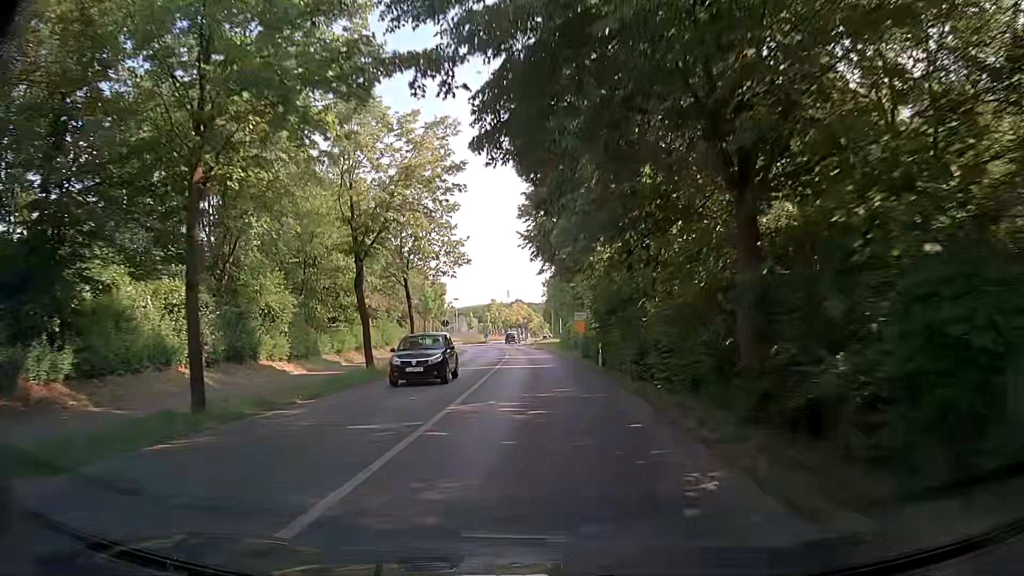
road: tertiary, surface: asphalt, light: Day
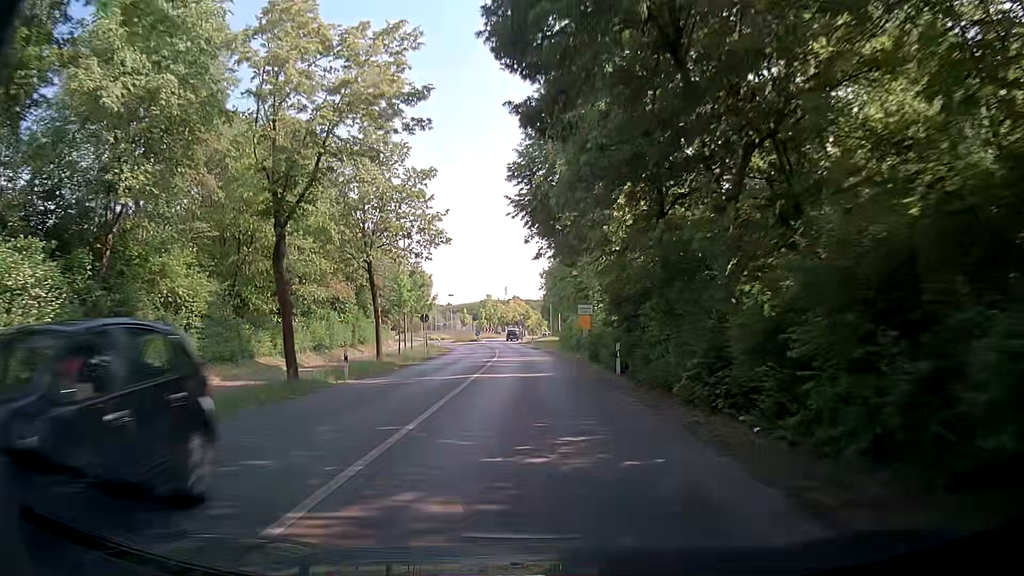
(+0.1, +8.3) m; +1°
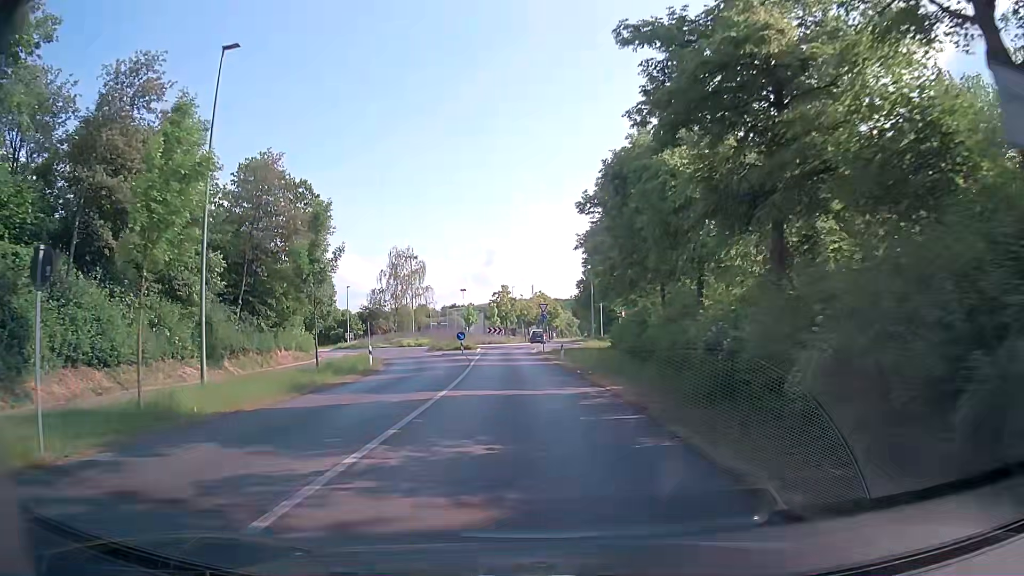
(-1.4, +37.0) m; -4°
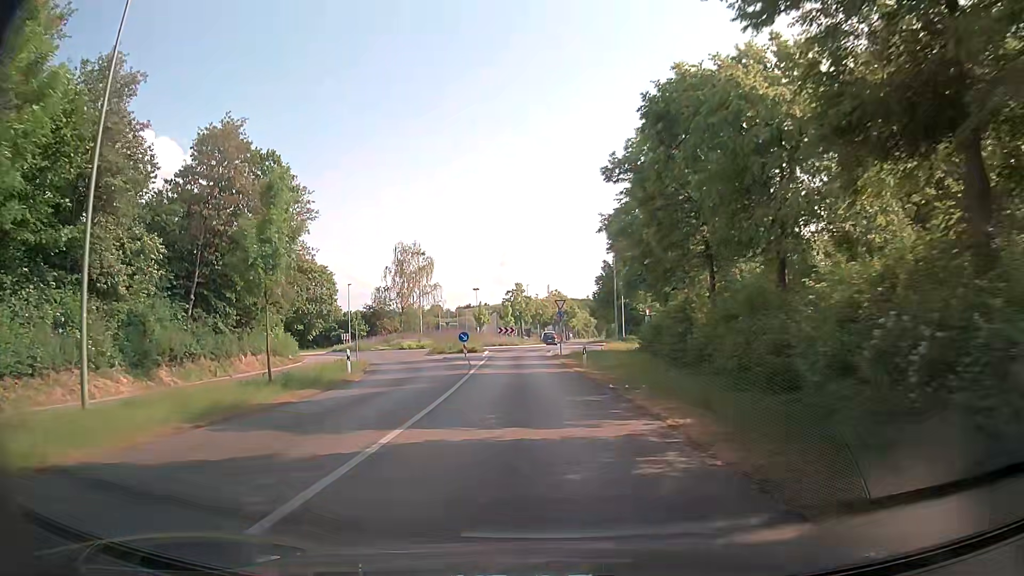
(0.0, +6.5) m; 0°
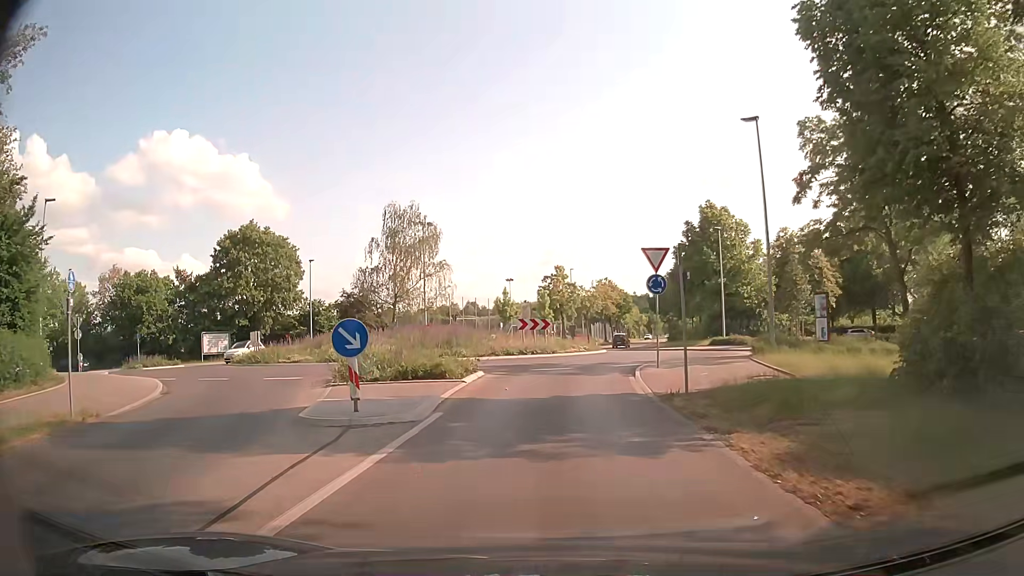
(-1.1, +27.2) m; -4°
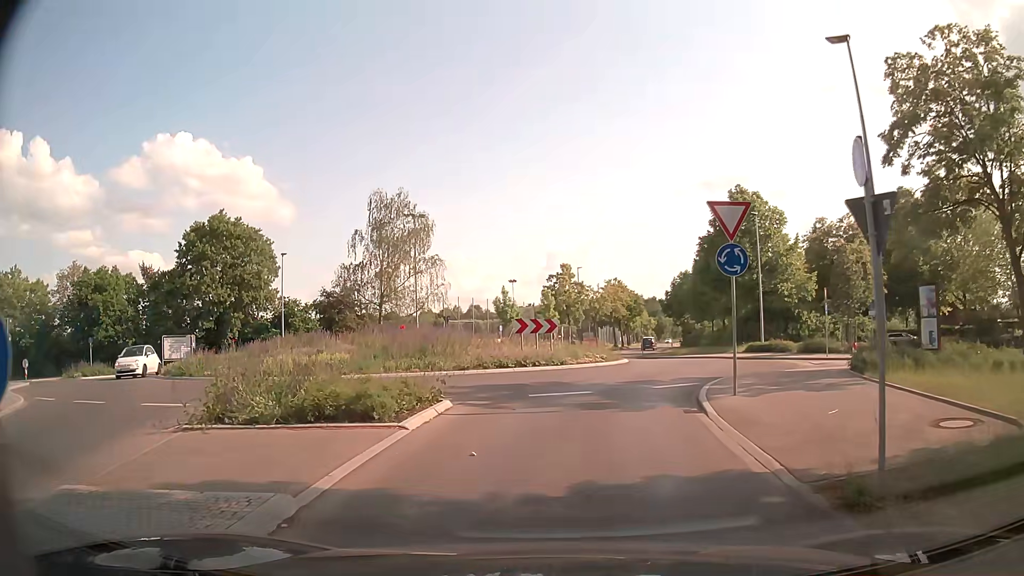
(-0.1, +7.4) m; -1°
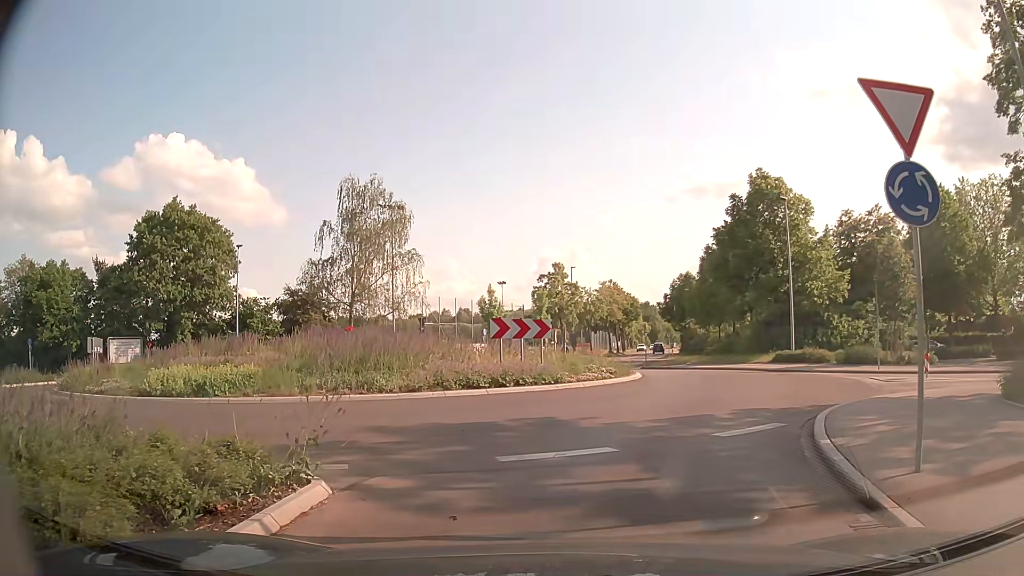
(0.0, +6.2) m; 0°
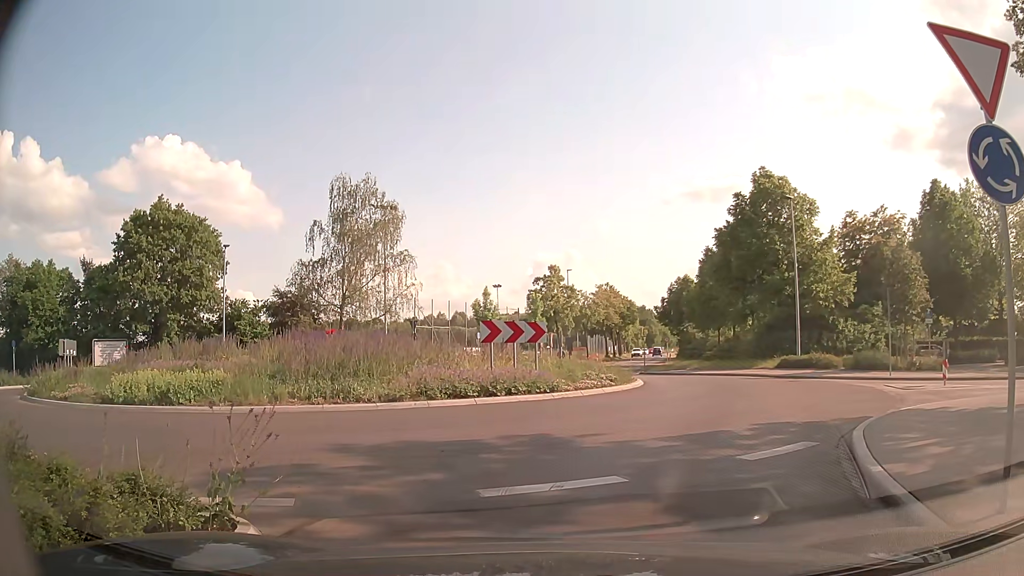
(0.0, +1.3) m; 0°
(+2, +10) (+6, +19) (+7, +29) (+4, +38) (+5, +48) (+7, +58) (+9, +68) (+12, +77) (+14, +87) (+17, +97) m
